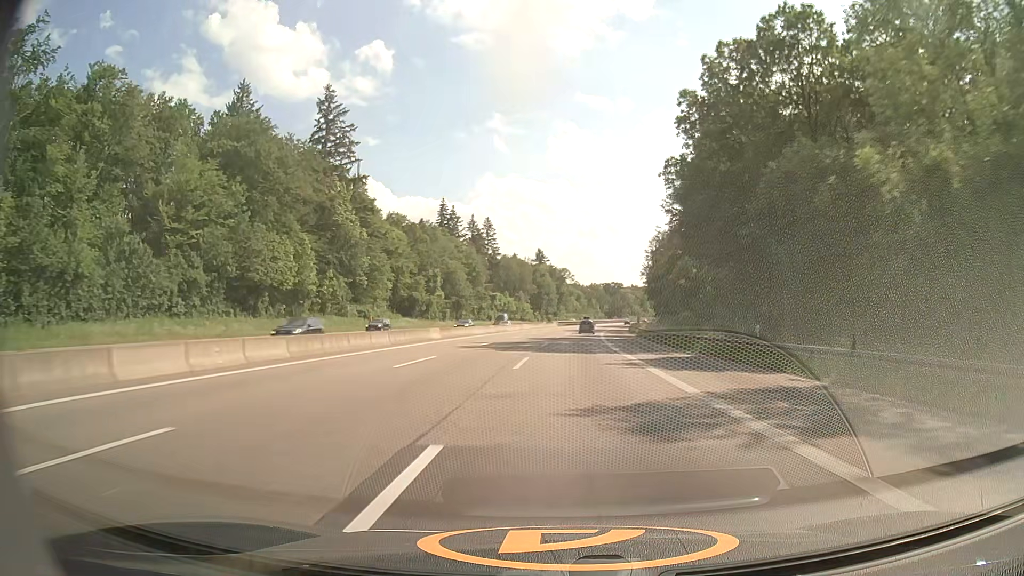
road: motorway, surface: asphalt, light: Day
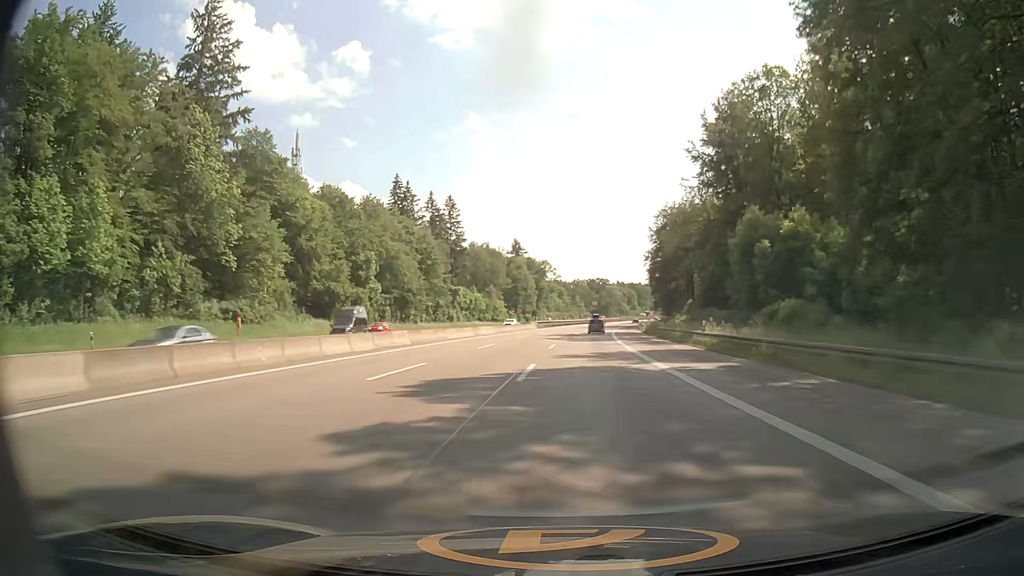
(+0.5, +39.7) m; +2°
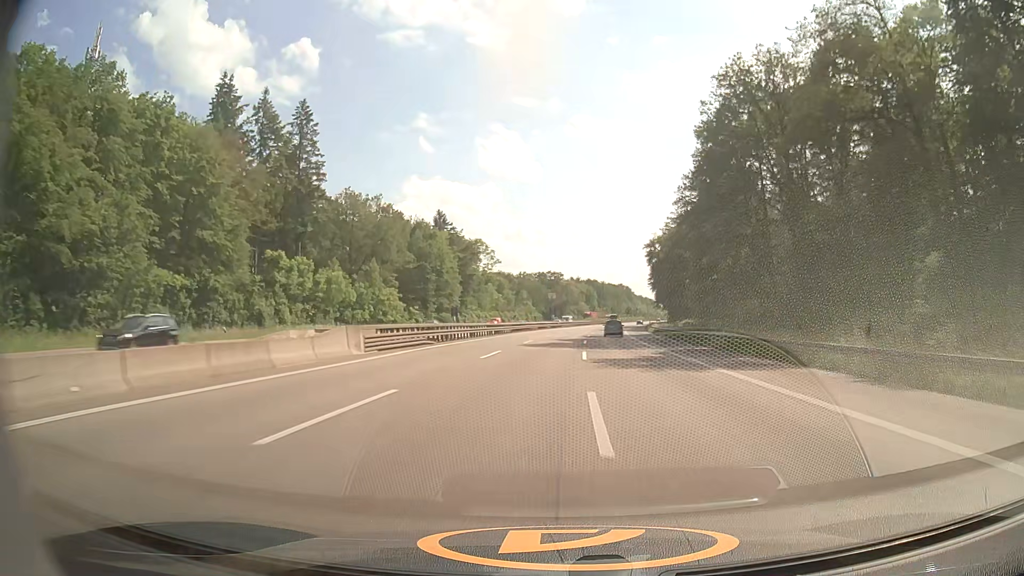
(+2.7, +79.9) m; +4°
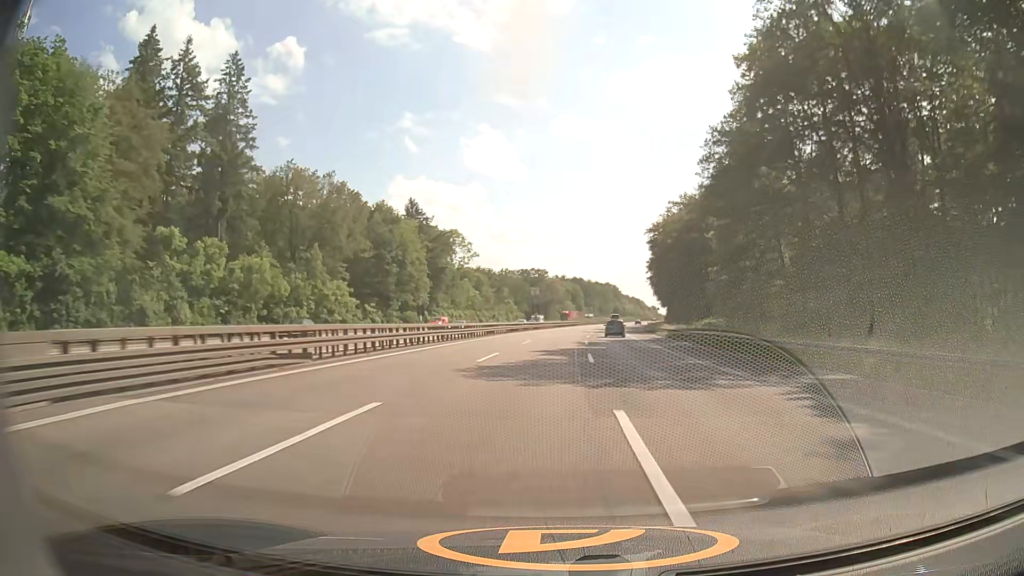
(+0.2, +20.0) m; +1°
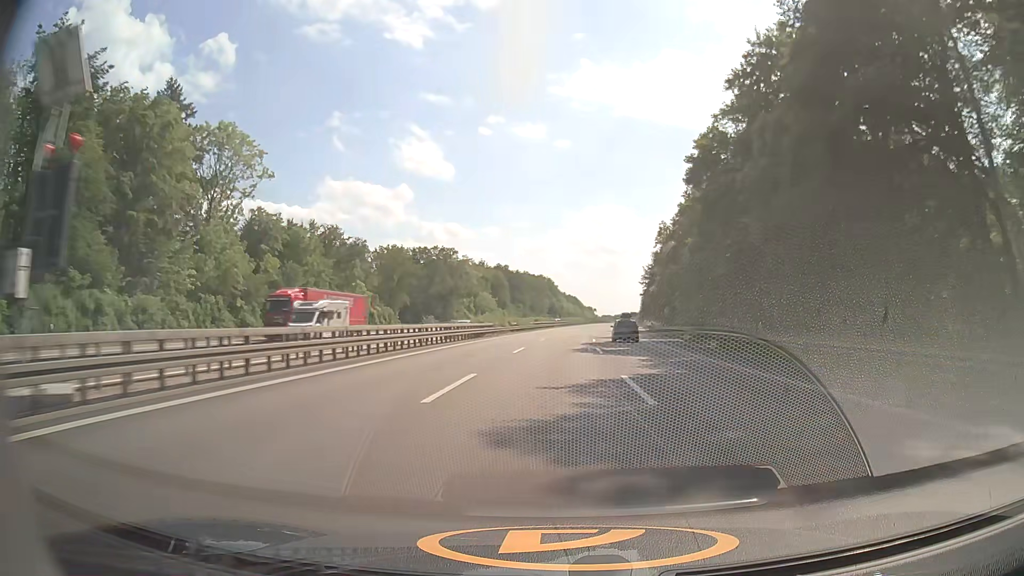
(+5.3, +100.4) m; +6°
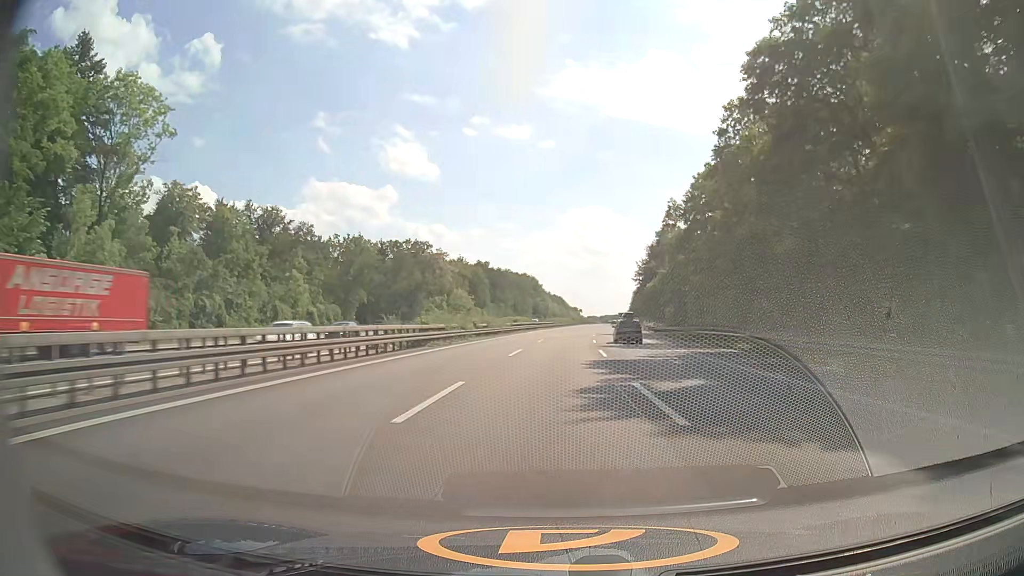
(+0.2, +20.2) m; +1°
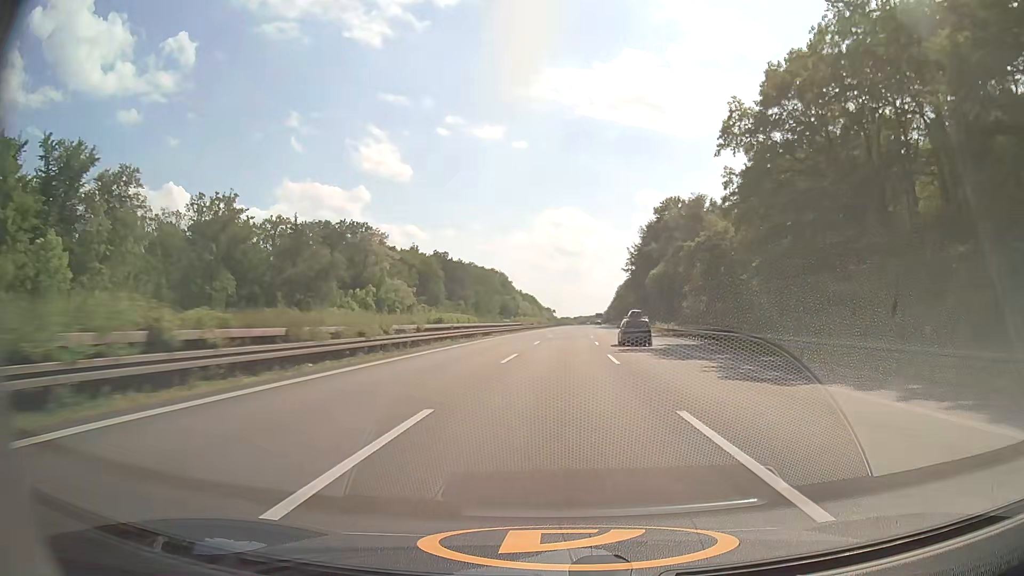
(+0.8, +40.5) m; +2°
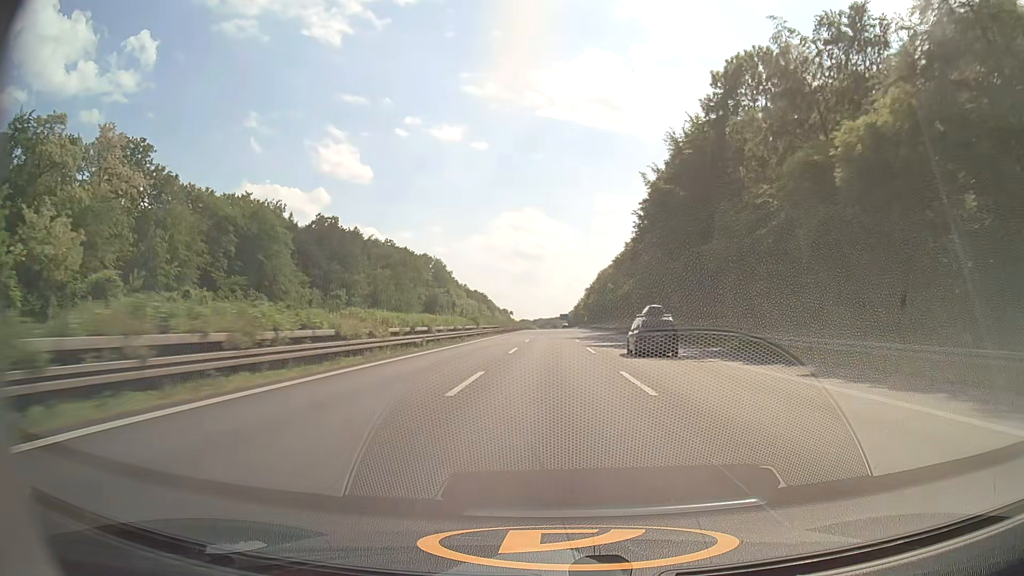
(+2.9, +81.3) m; +4°
(0, +10) (0, +20) (0, +30) (0, +40) (0, +50) (0, +60) (0, +70) (0, +80) (0, +90) (0, +100) m
